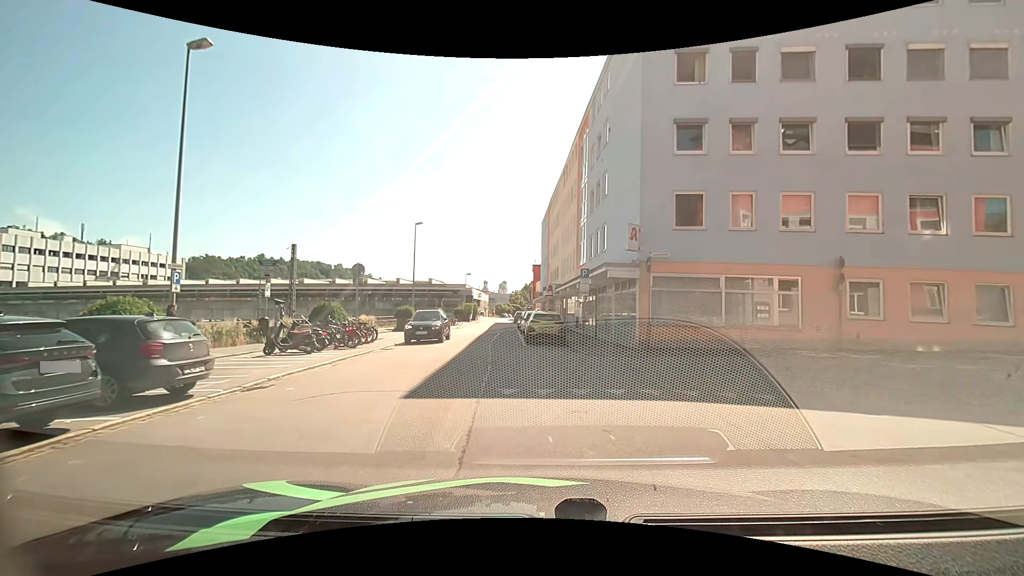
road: residential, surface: asphalt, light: Day
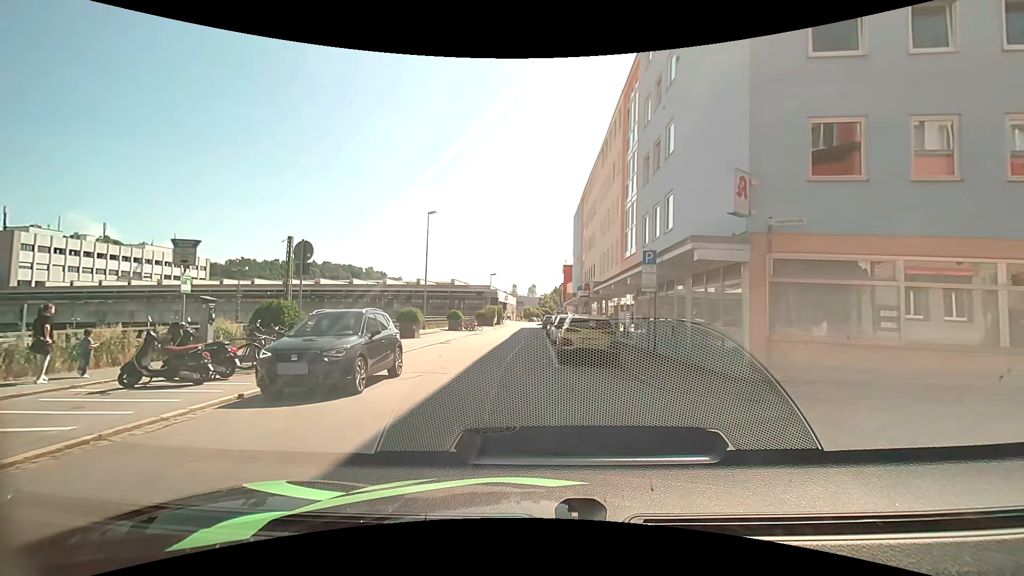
(-0.3, +7.3) m; -6°
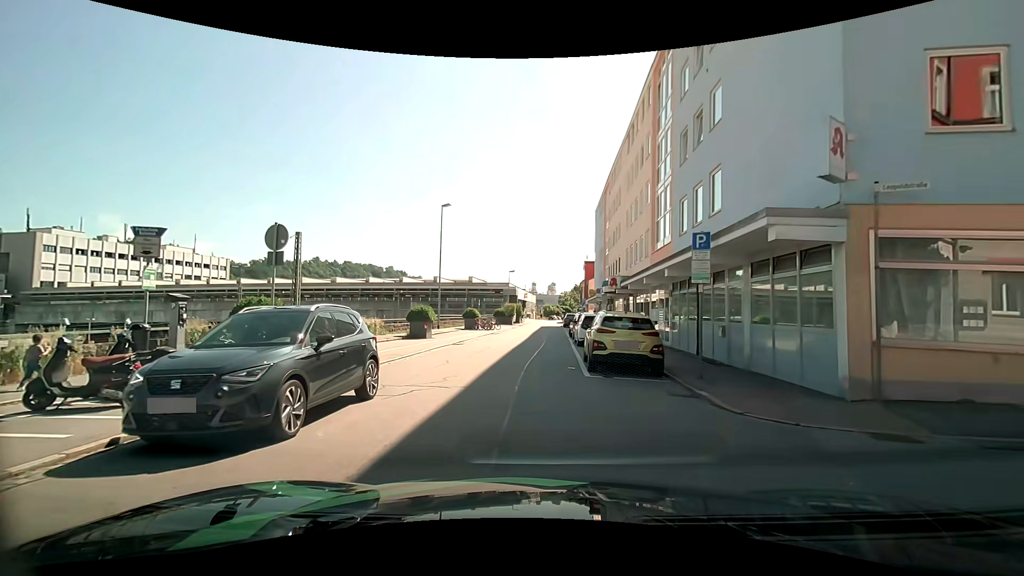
(0.0, +2.6) m; -2°
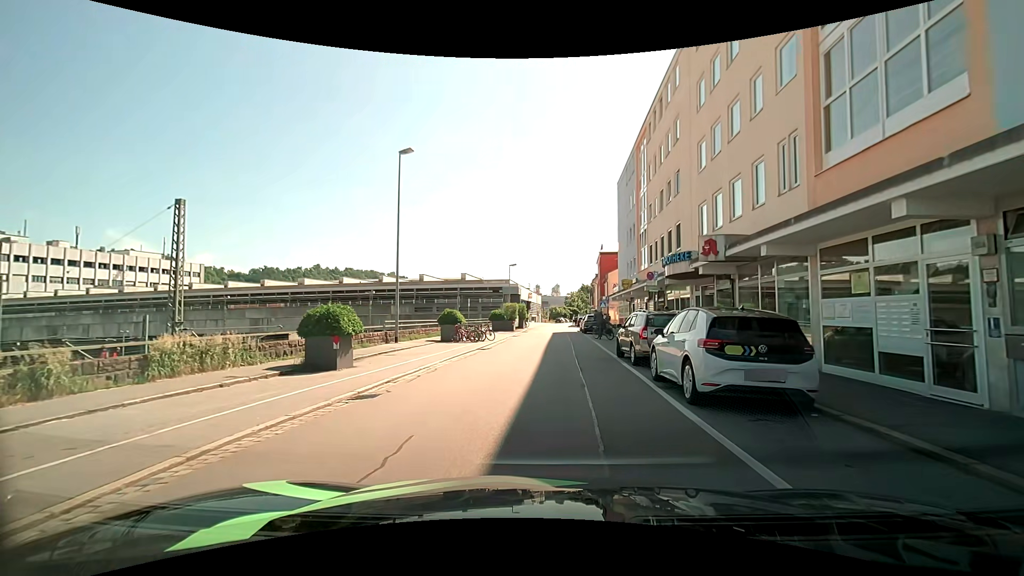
(-0.3, +14.7) m; 0°
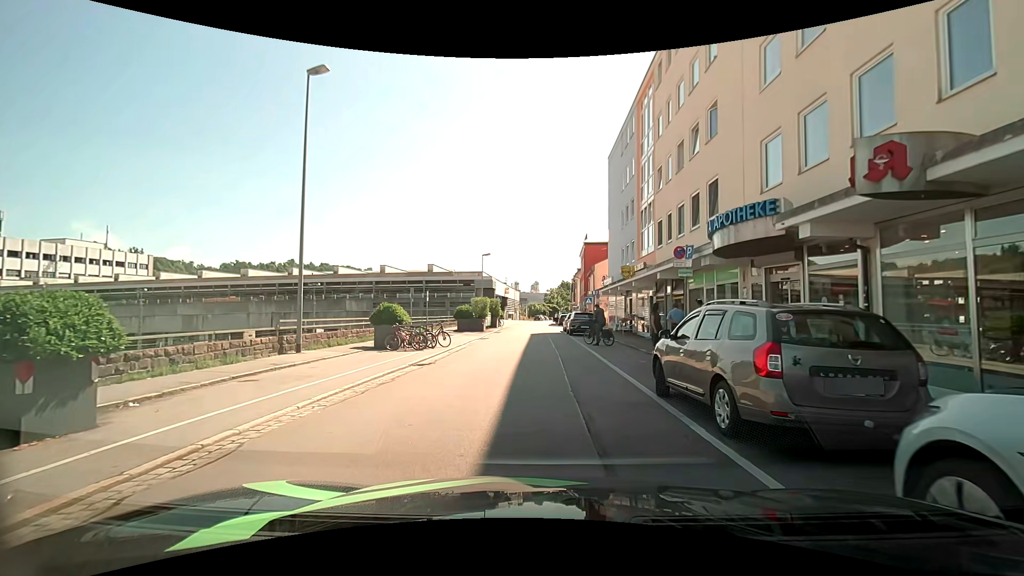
(+0.3, +8.2) m; +3°
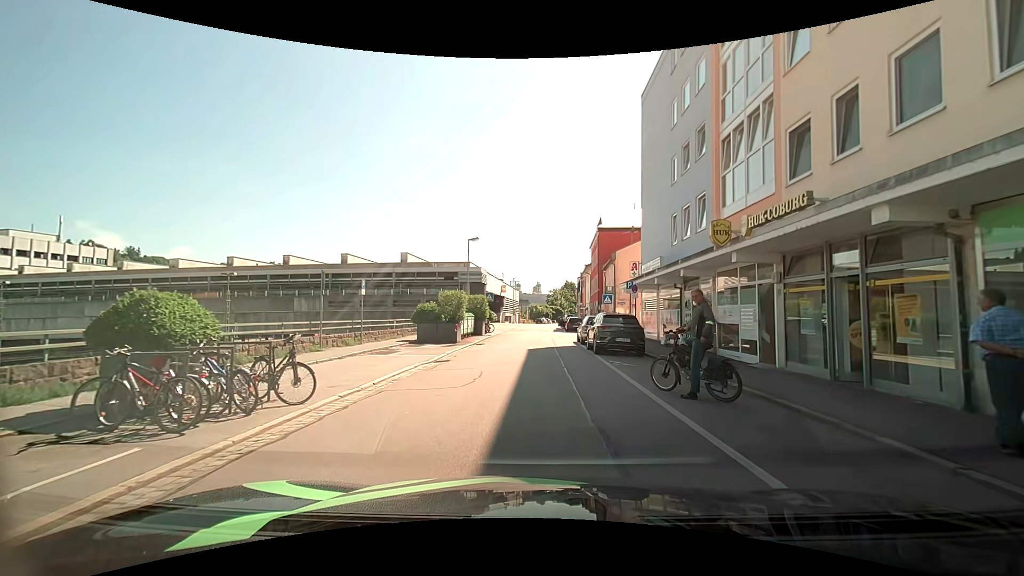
(-0.2, +13.5) m; -2°
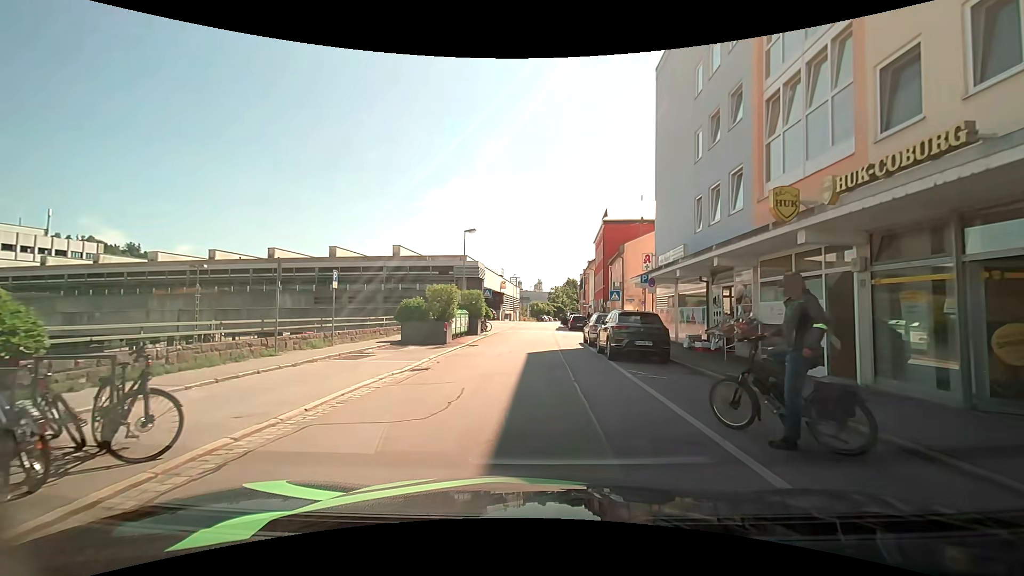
(+0.1, +3.2) m; +1°
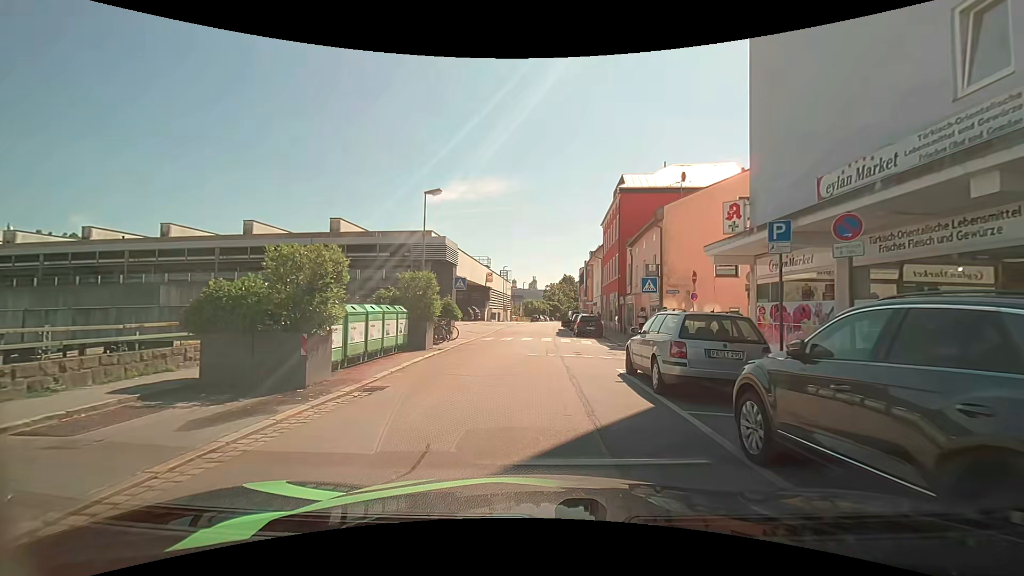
(+0.1, +13.0) m; +2°
